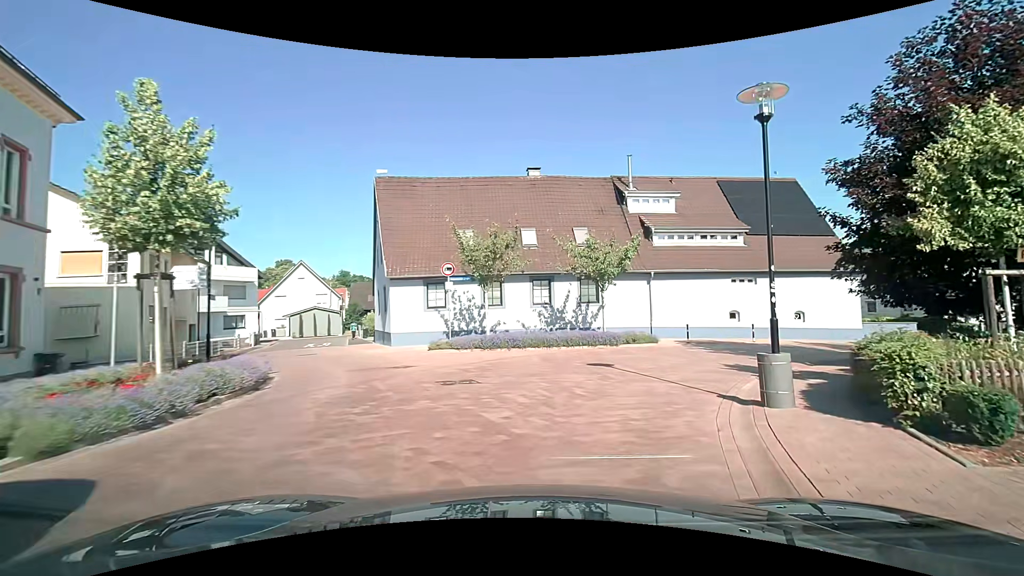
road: tertiary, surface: paving_stones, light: Day
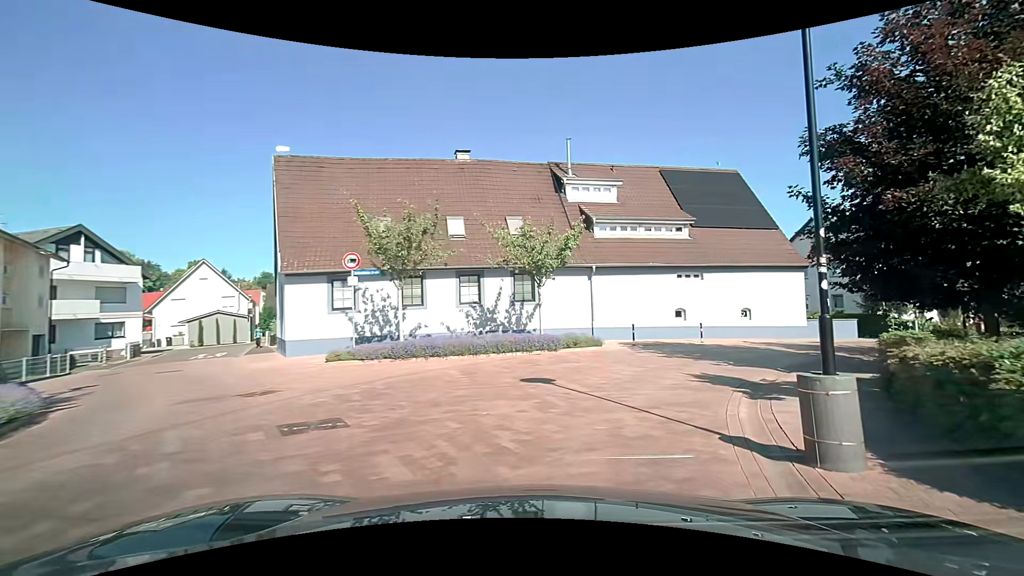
(+0.2, +3.6) m; +9°
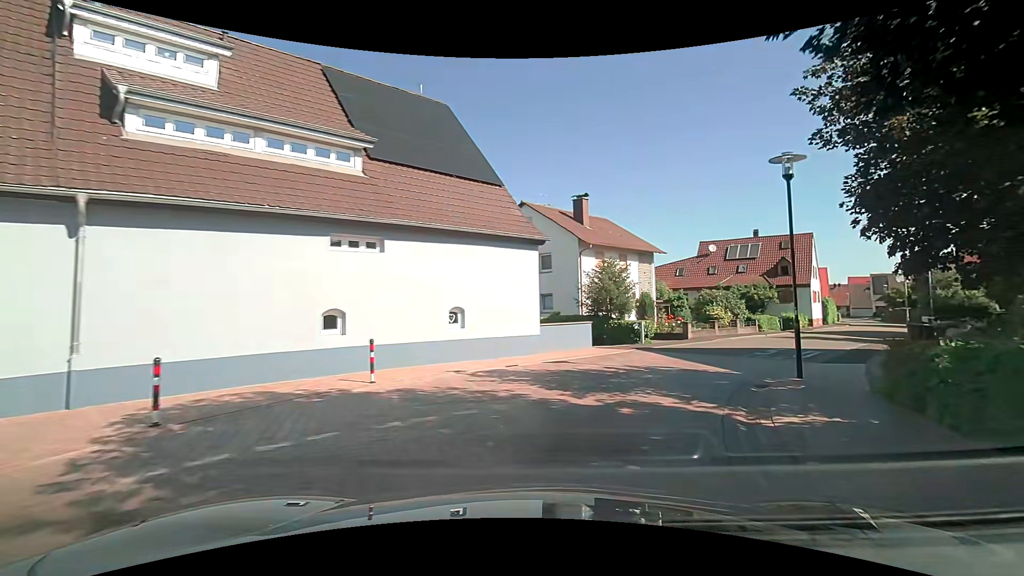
(+3.7, +13.8) m; +31°
(+2, +10) (+7, +18) (+14, +26) (+20, +33) (+27, +41) (+34, +48) (+40, +56) (+46, +64) (+51, +73) (+55, +82) m
